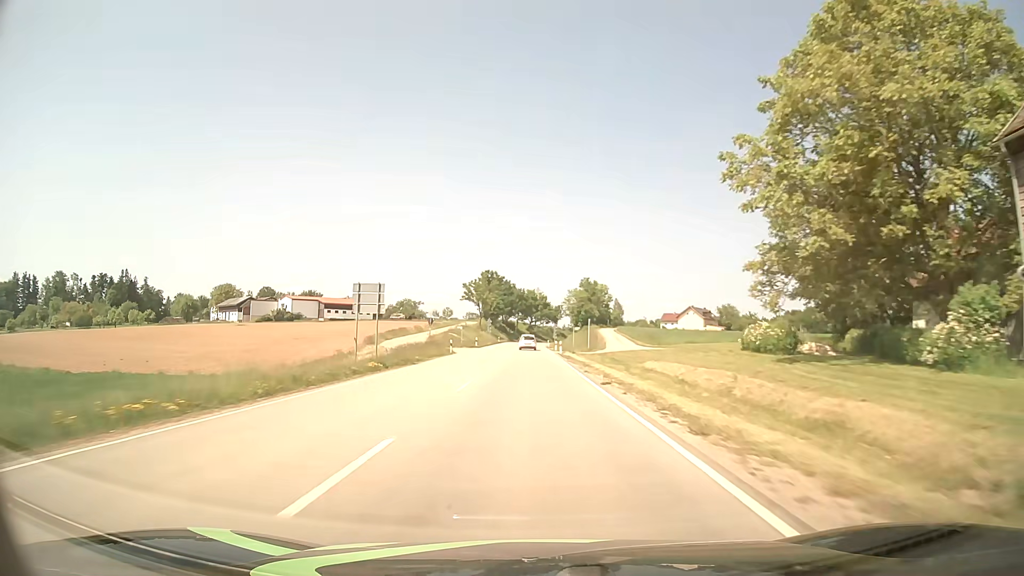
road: secondary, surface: asphalt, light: Day
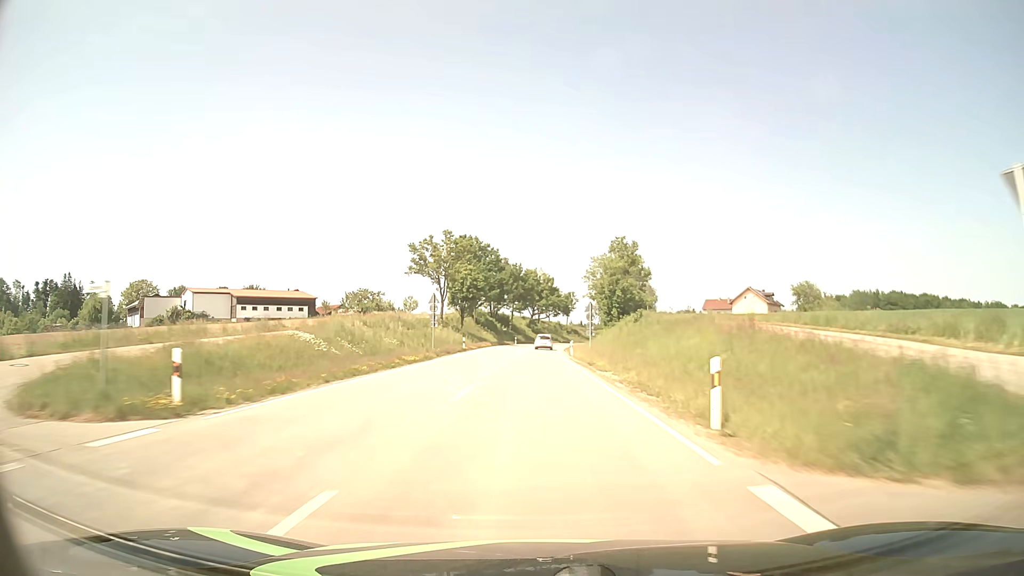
(-0.4, +63.3) m; 0°
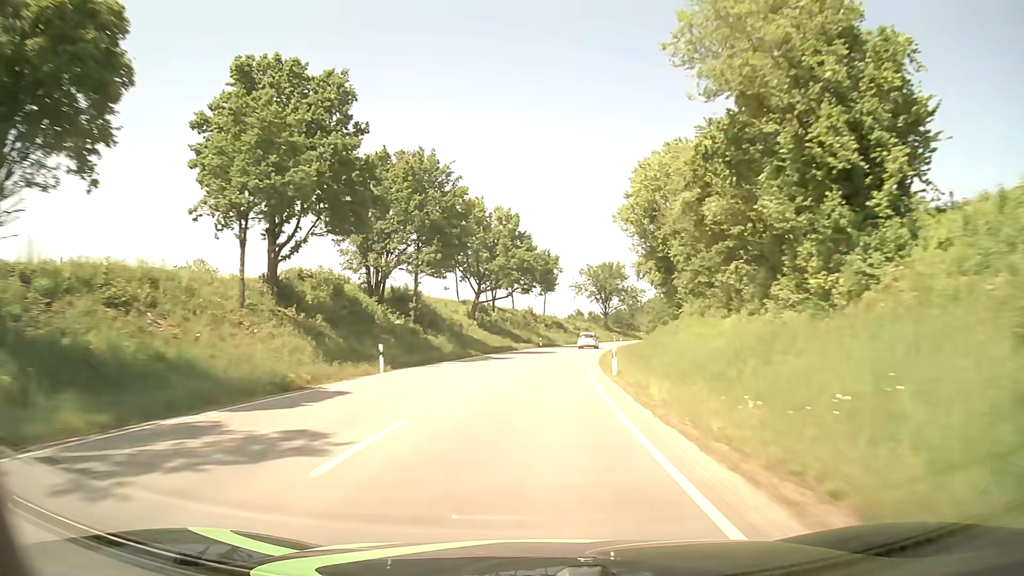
(+1.3, +79.1) m; +3°
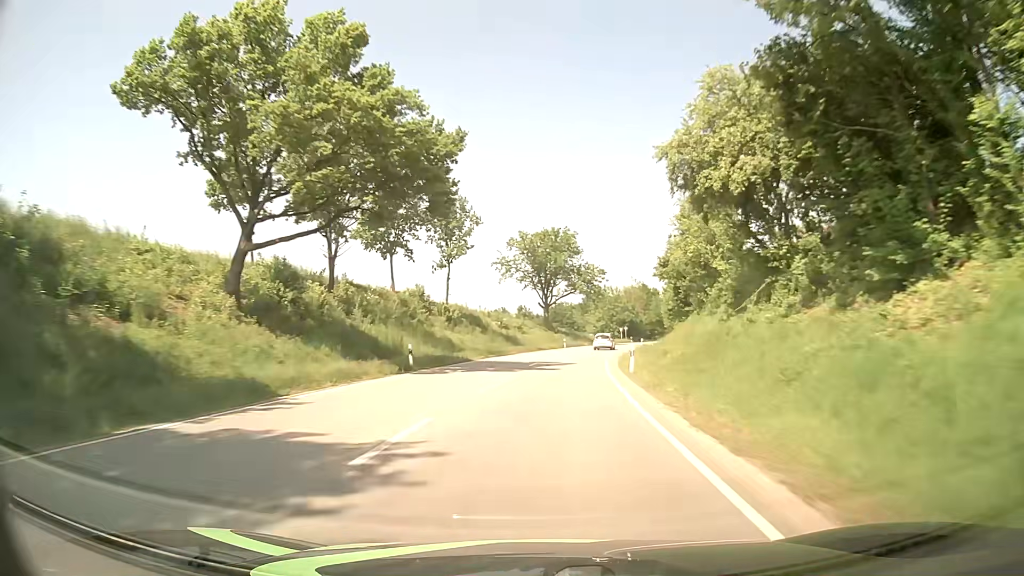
(+2.3, +47.5) m; +6°
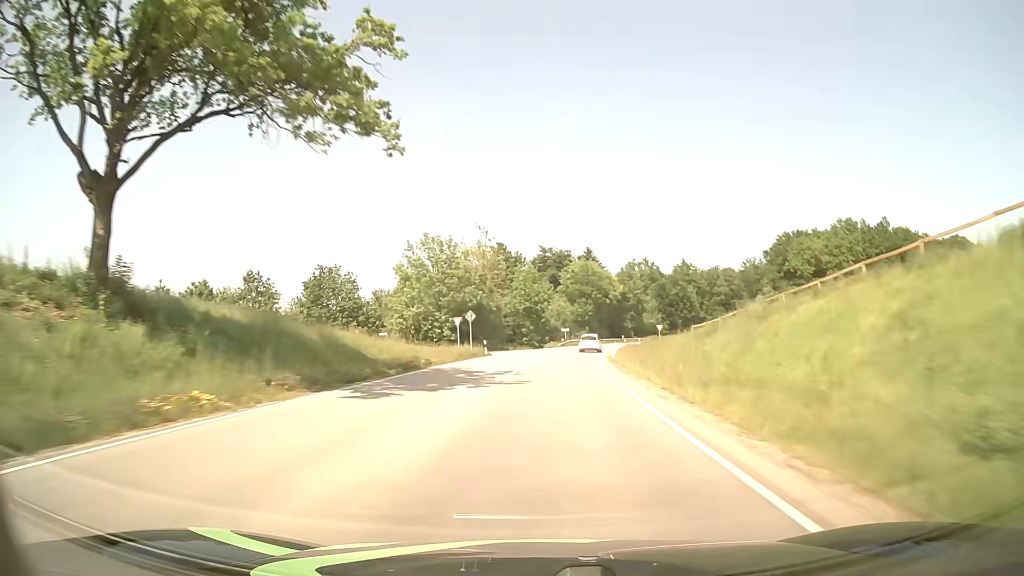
(+9.8, +78.5) m; +14°
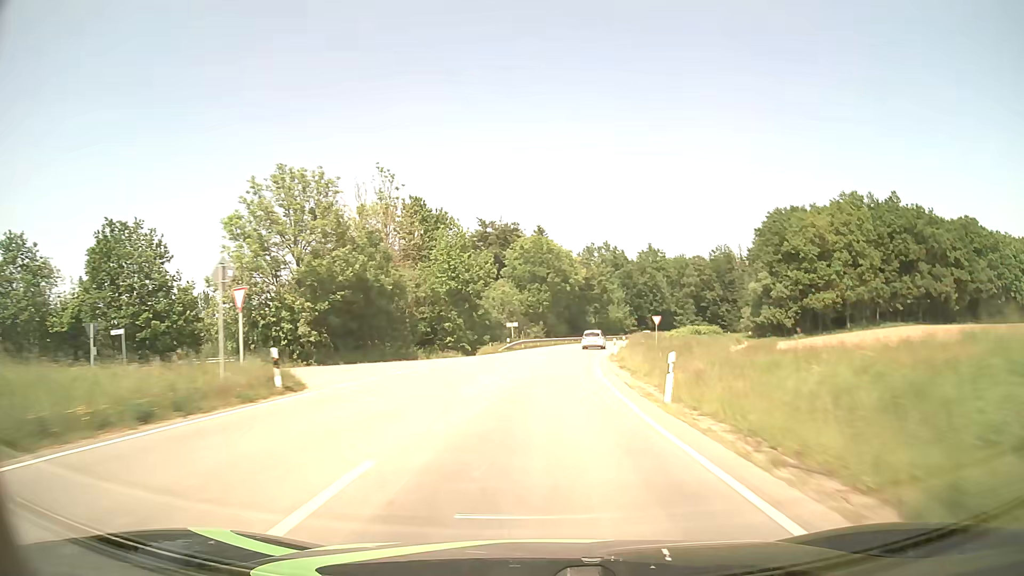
(+1.1, +31.7) m; +4°
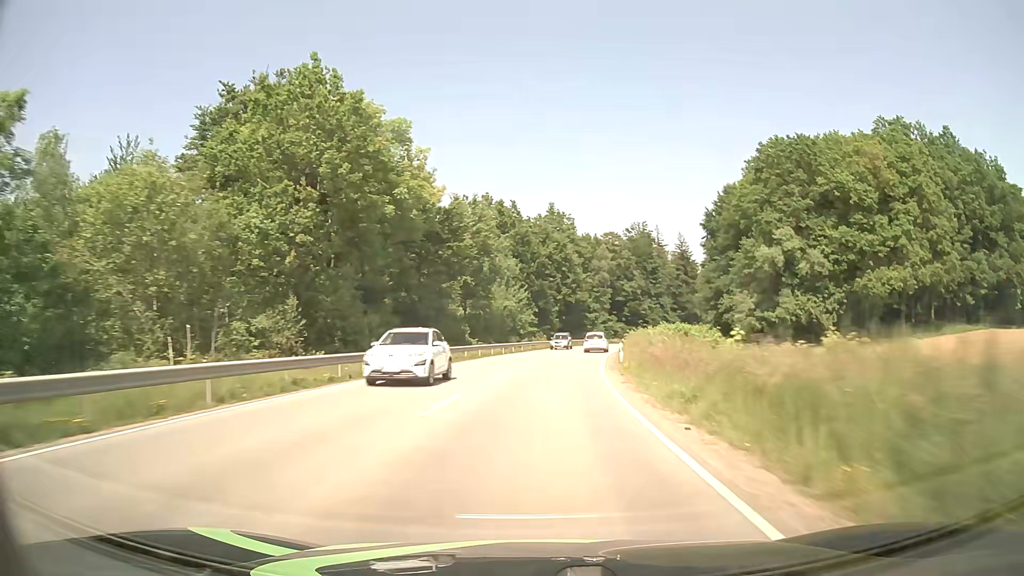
(+5.8, +63.1) m; +10°
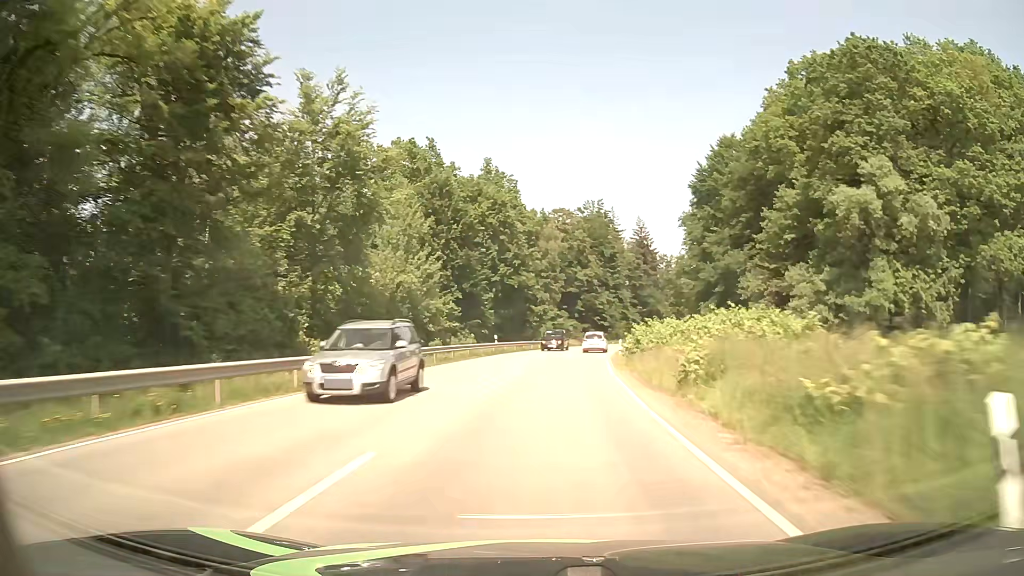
(+1.6, +31.5) m; +6°
(0, +10) (+1, +20) (+1, +30) (+2, +40) (+4, +50) (+5, +60) (+7, +70) (+9, +79) (+11, +89) (+14, +99) m
